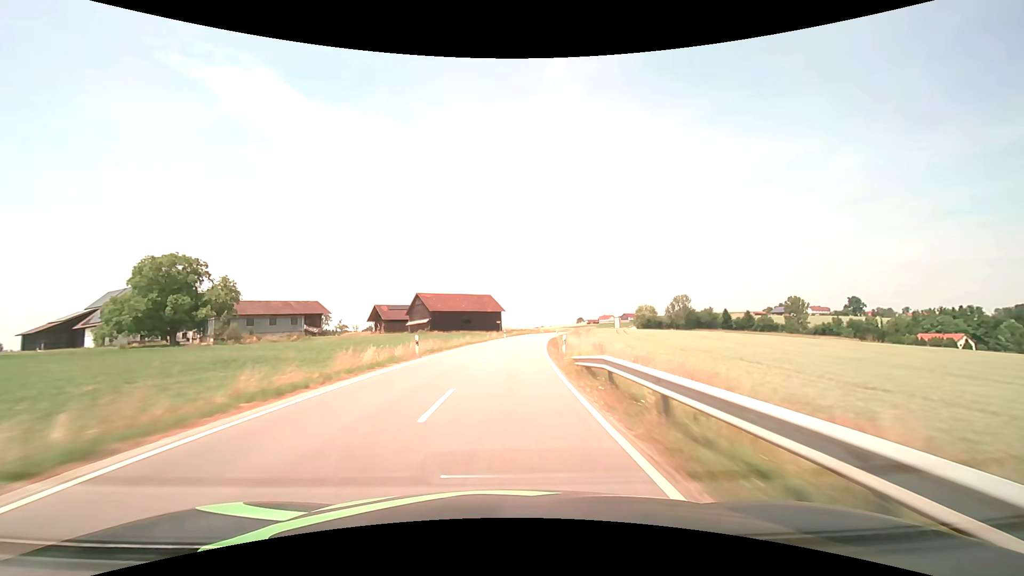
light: Day
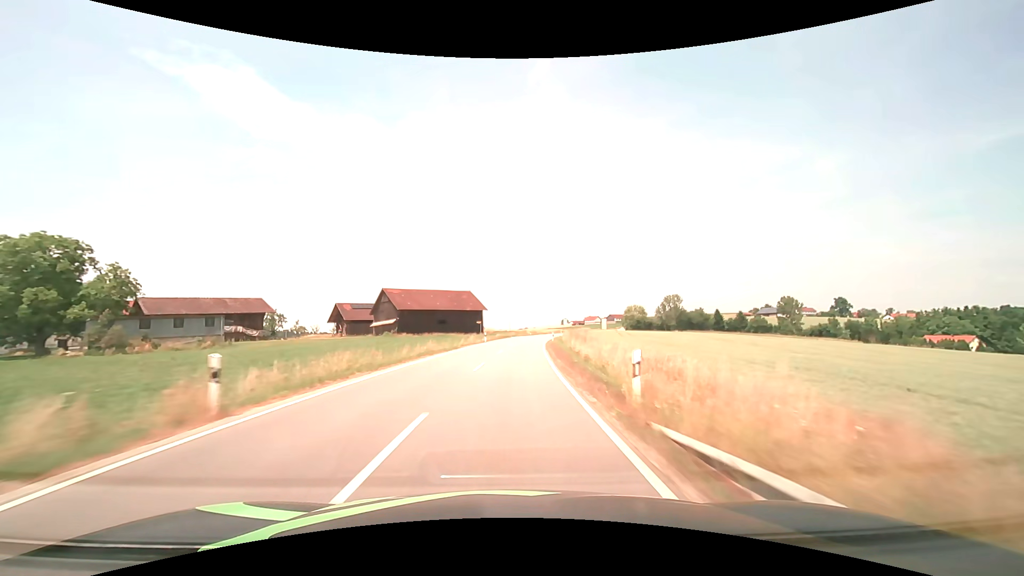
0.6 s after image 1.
(+0.2, +15.4) m; +2°
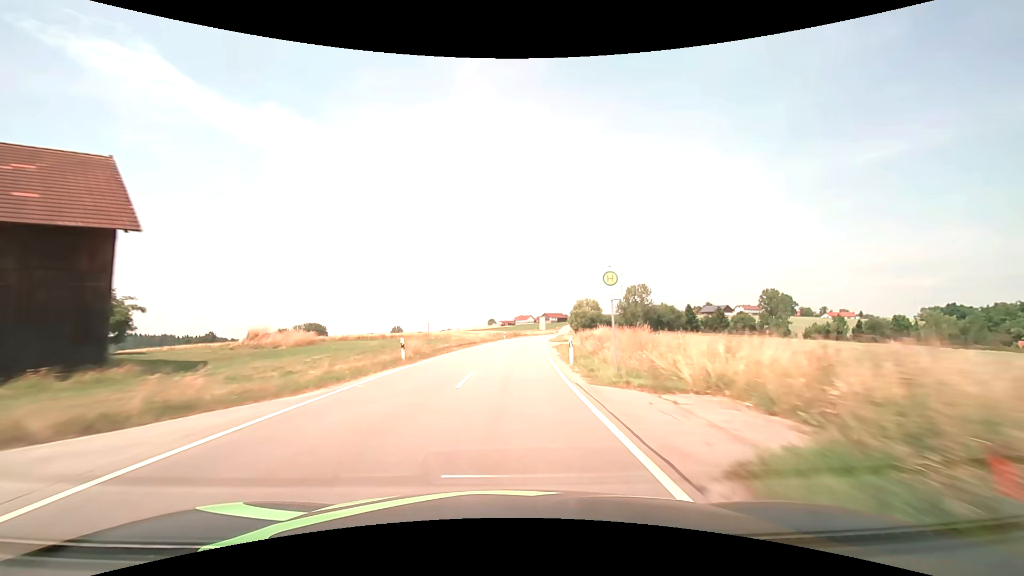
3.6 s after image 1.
(+5.8, +77.4) m; +9°
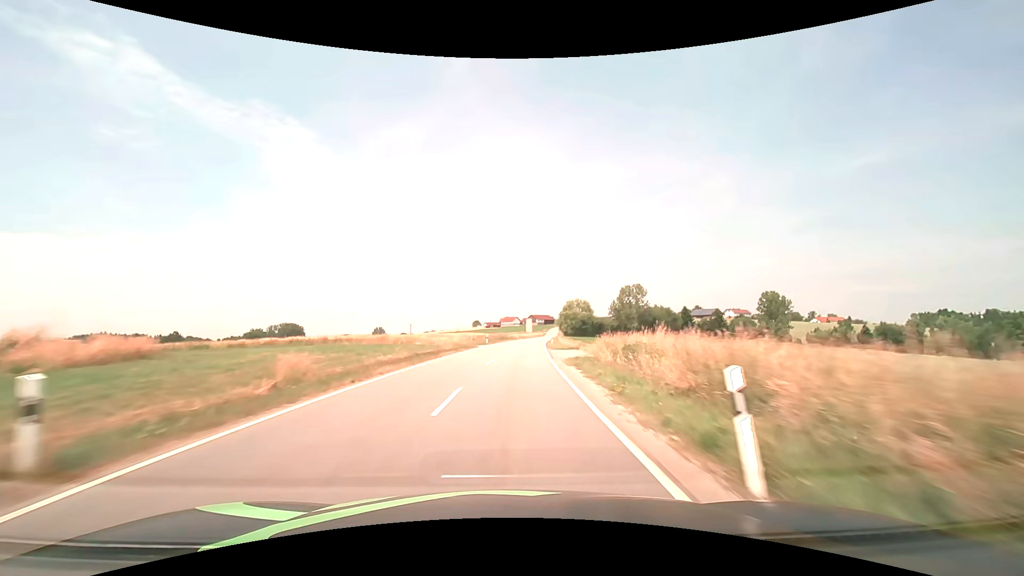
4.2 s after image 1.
(+0.2, +15.7) m; +2°
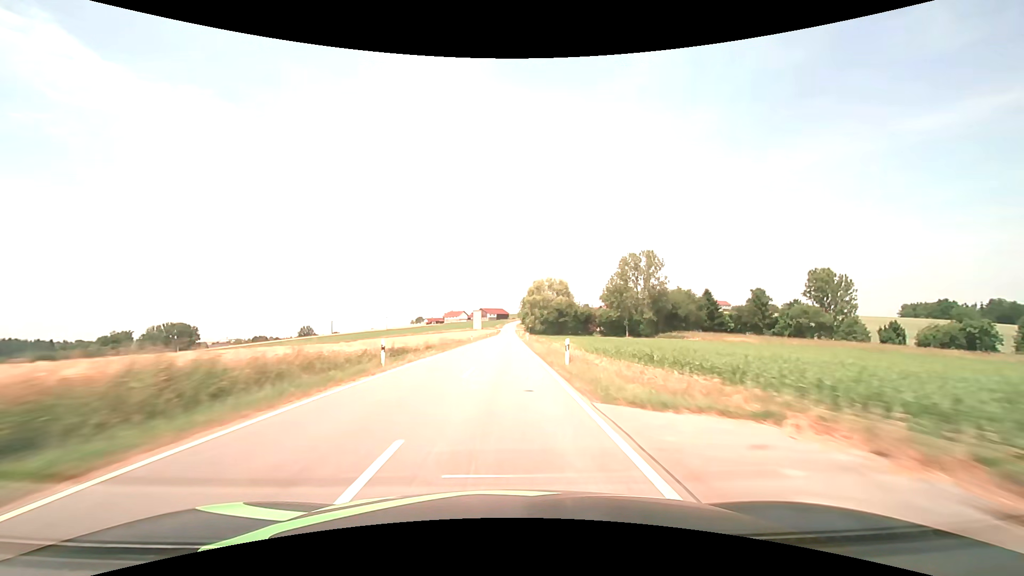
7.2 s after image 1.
(+5.1, +78.5) m; +6°
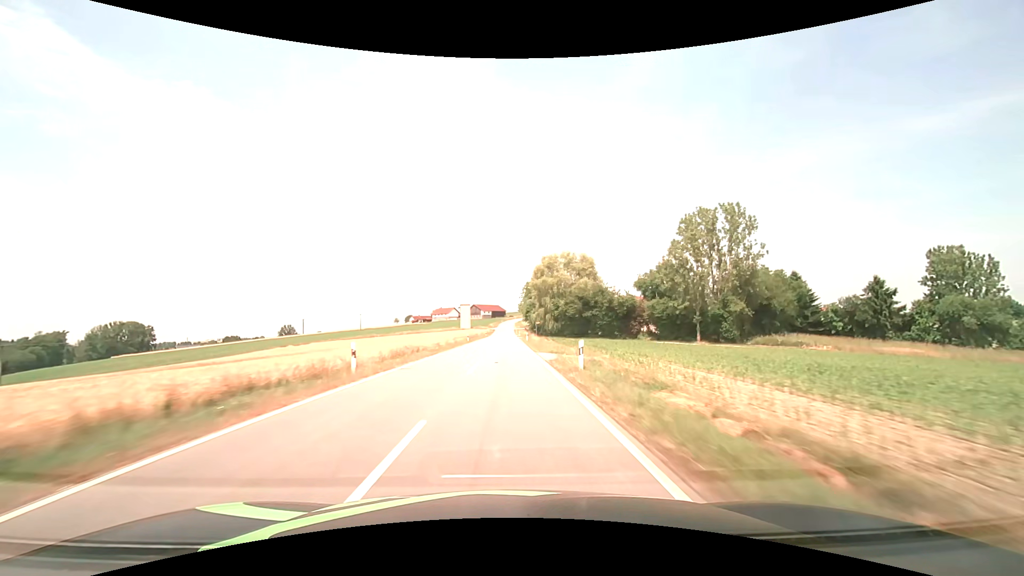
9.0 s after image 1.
(+0.2, +47.5) m; 0°
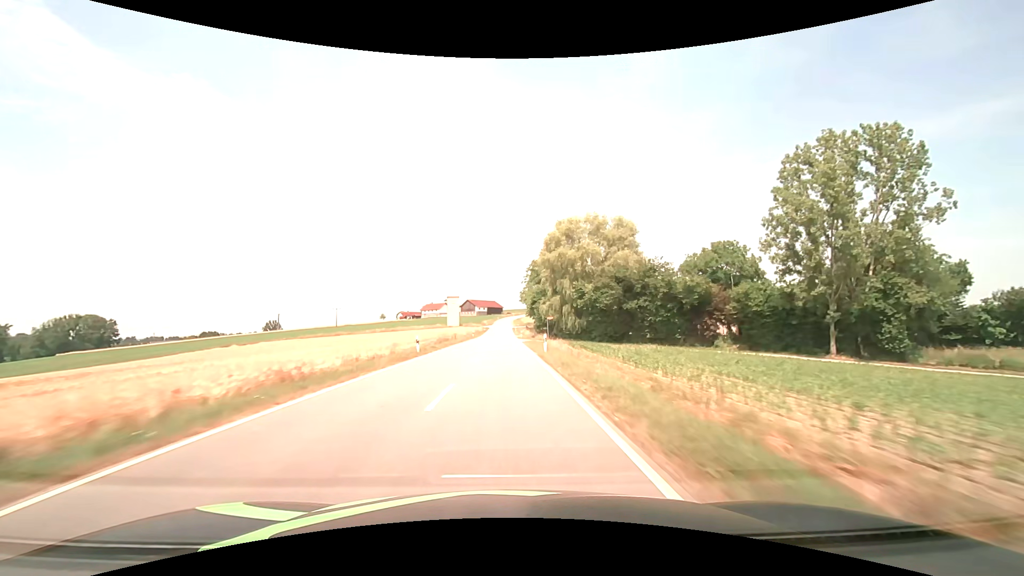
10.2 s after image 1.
(+0.1, +31.7) m; 0°
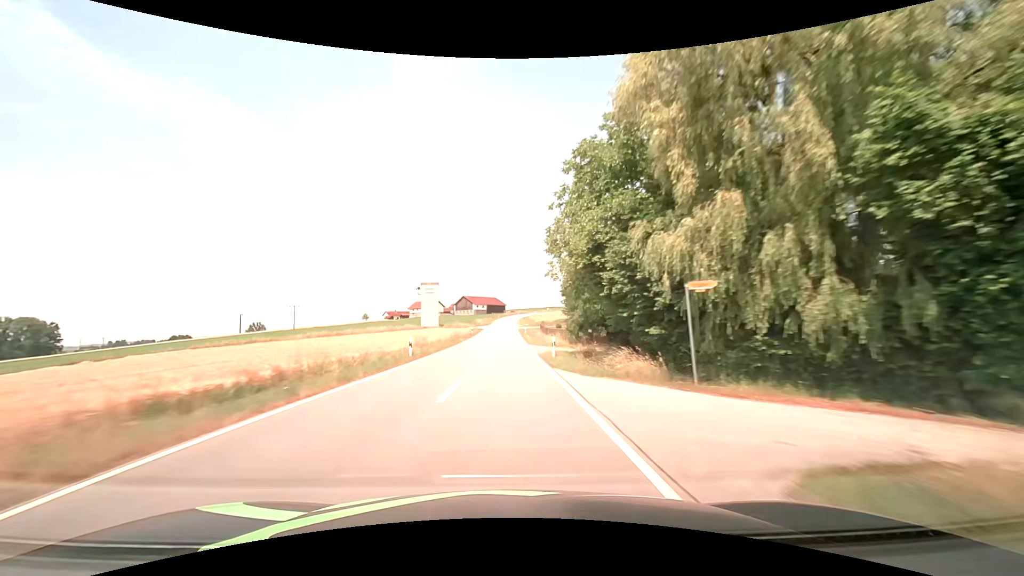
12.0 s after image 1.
(0.0, +47.6) m; 0°
(0, +10) (0, +20) (0, +30) (0, +40) (0, +50) (0, +60) (0, +70) (0, +80) (0, +90) (0, +100) m
